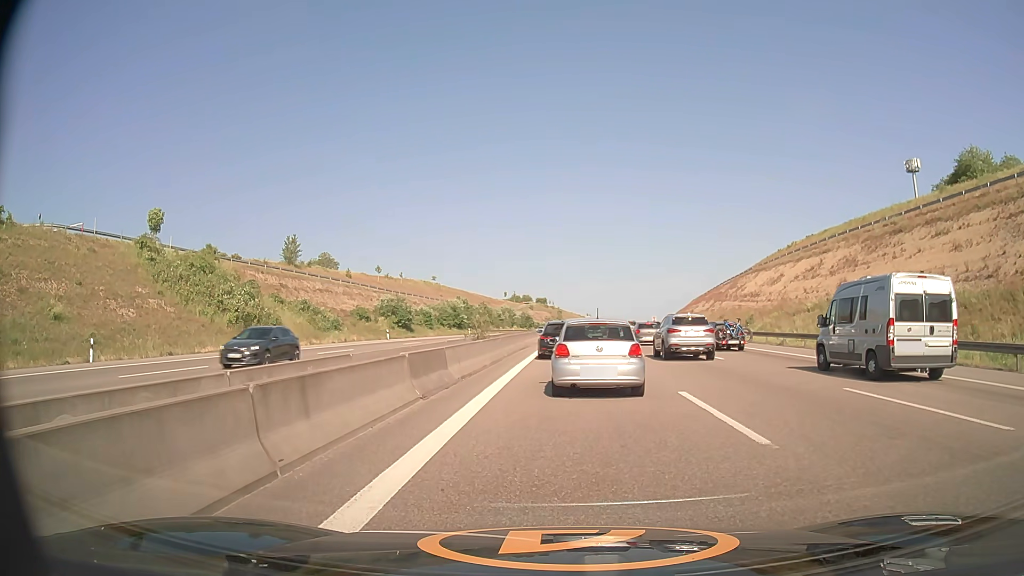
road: motorway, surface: asphalt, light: Day
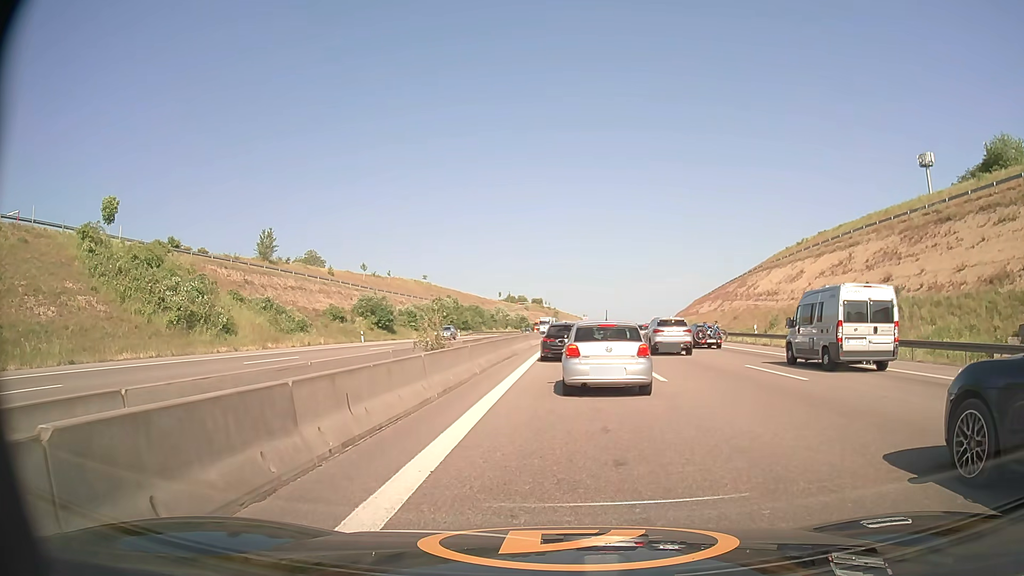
(0.0, +9.0) m; 0°
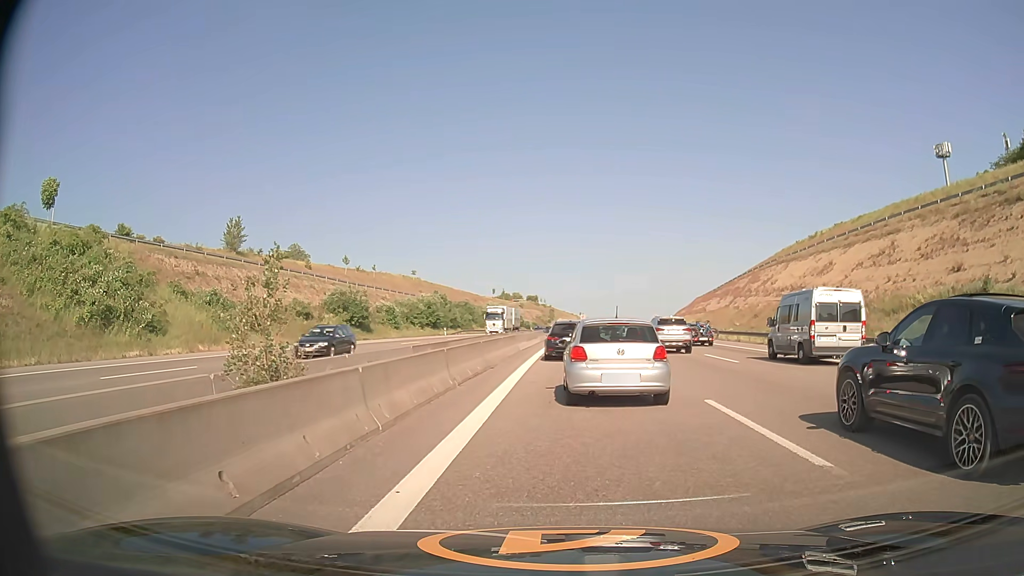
(+0.1, +10.0) m; 0°
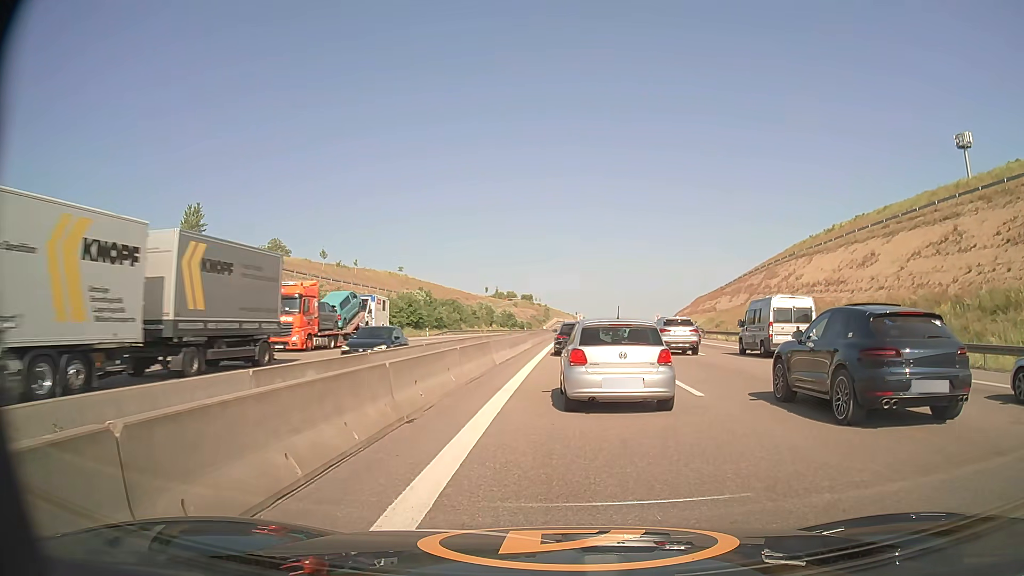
(+0.1, +11.0) m; +1°
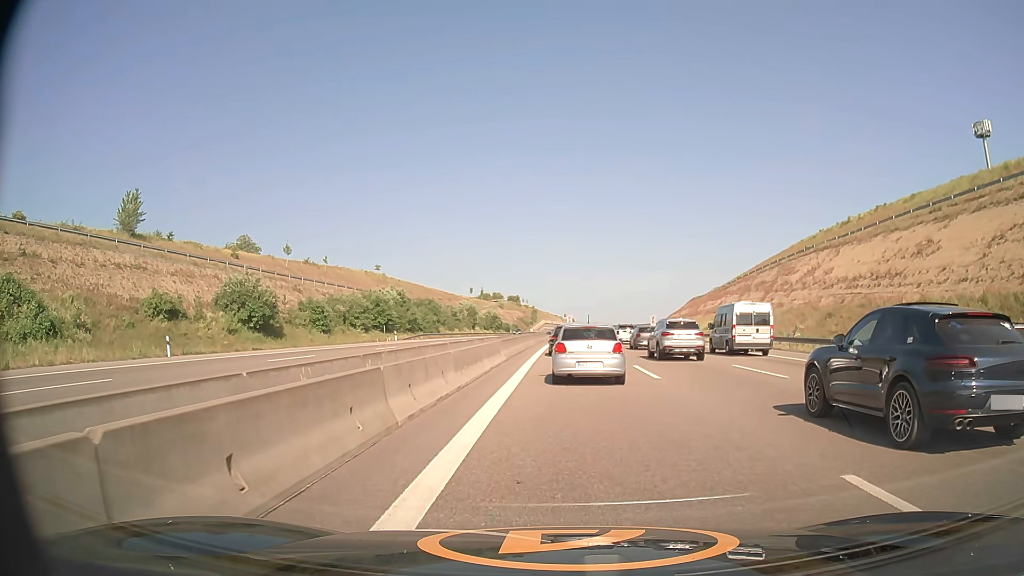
(+0.1, +12.4) m; +1°
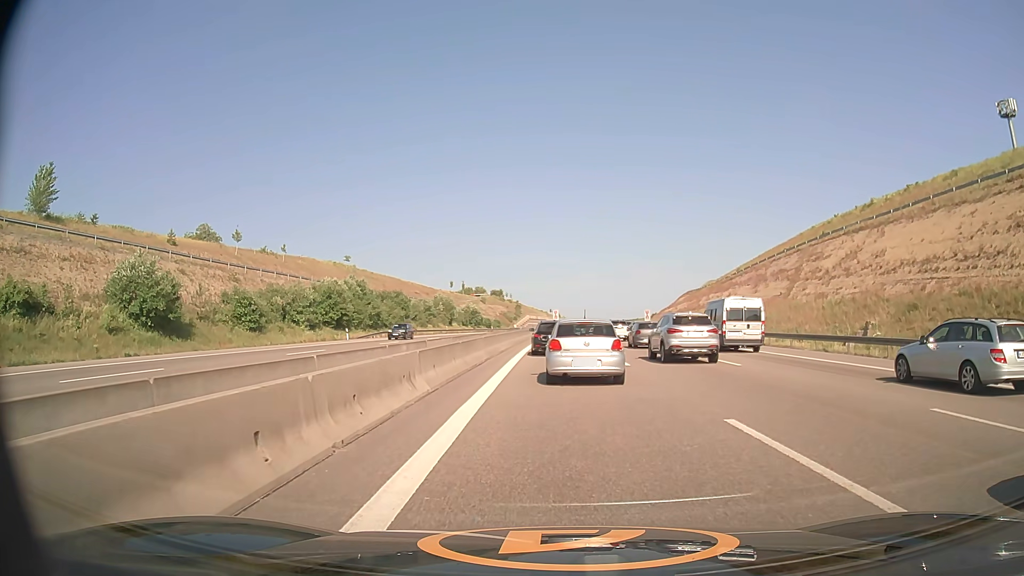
(+0.1, +14.2) m; +1°
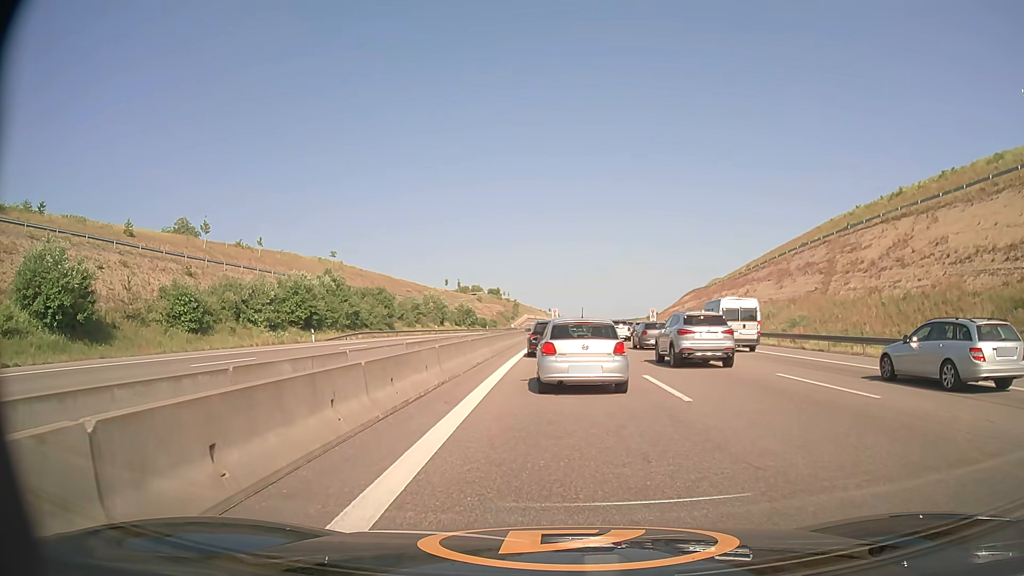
(0.0, +9.5) m; 0°
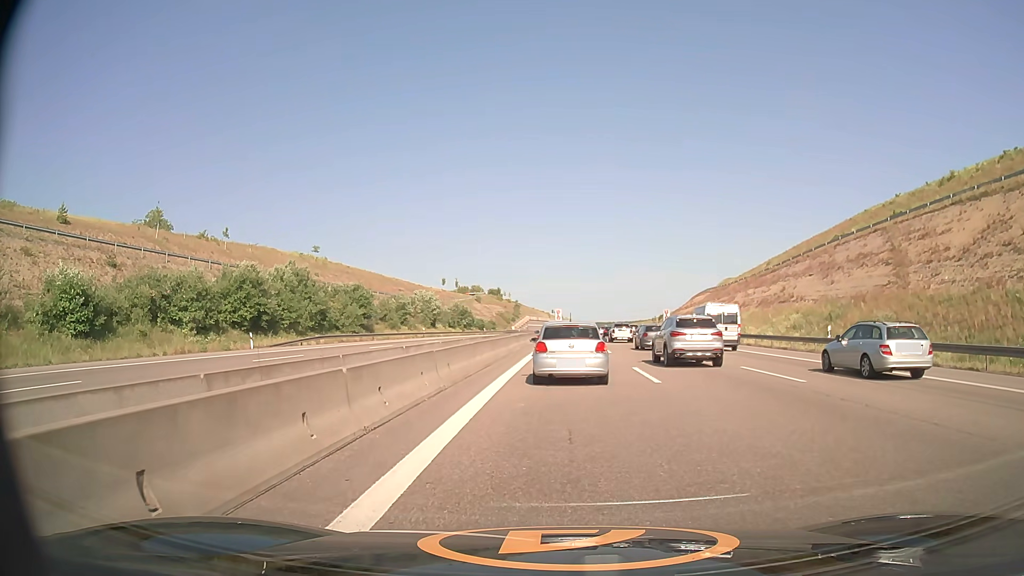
(0.0, +13.1) m; 0°
(0, +10) (0, +20) (0, +30) (0, +40) (+1, +50) (+1, +60) (+2, +70) (+2, +80) (+3, +90) (+3, +100) m
